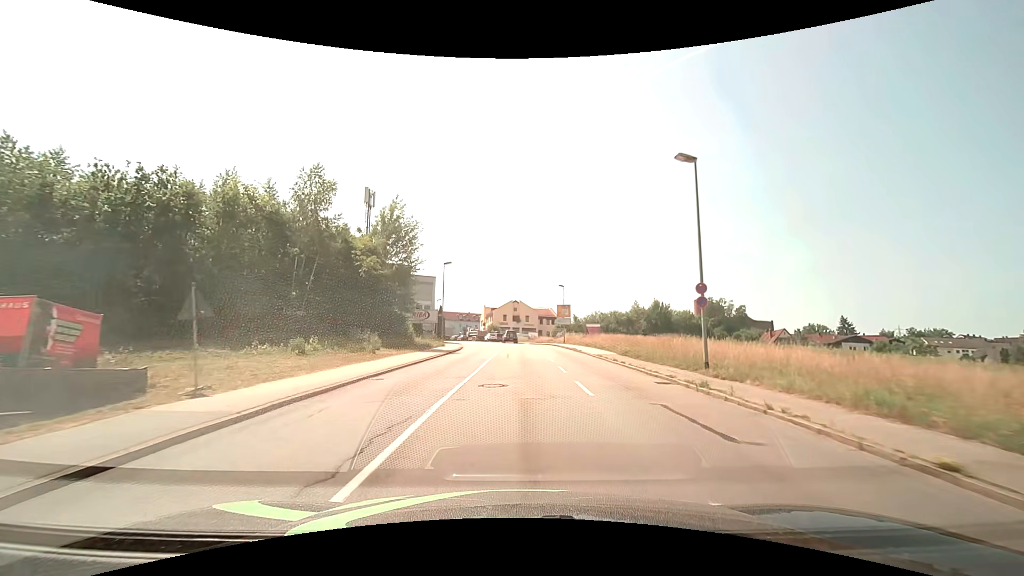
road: tertiary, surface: asphalt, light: Day
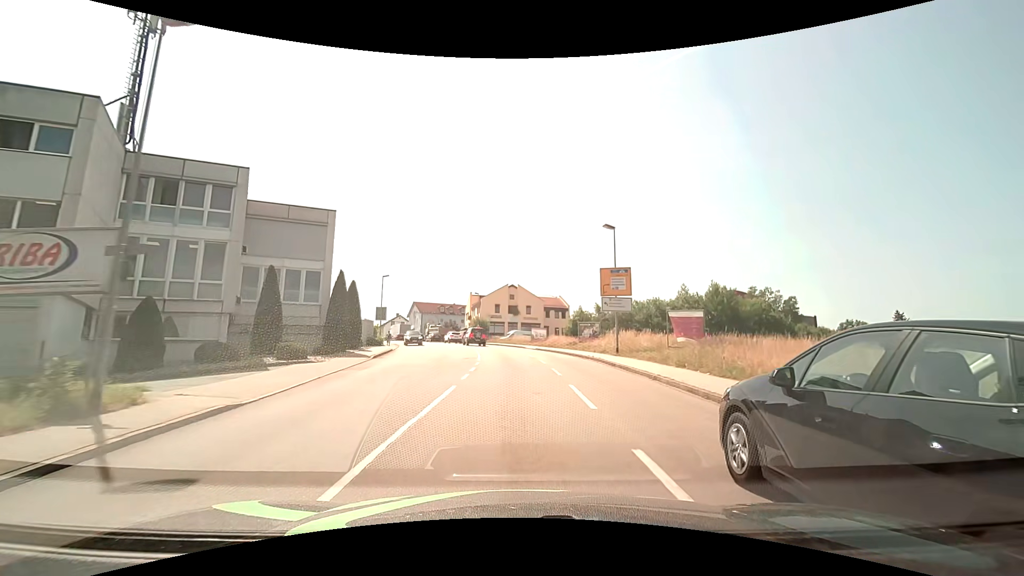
(+0.3, +38.3) m; +1°
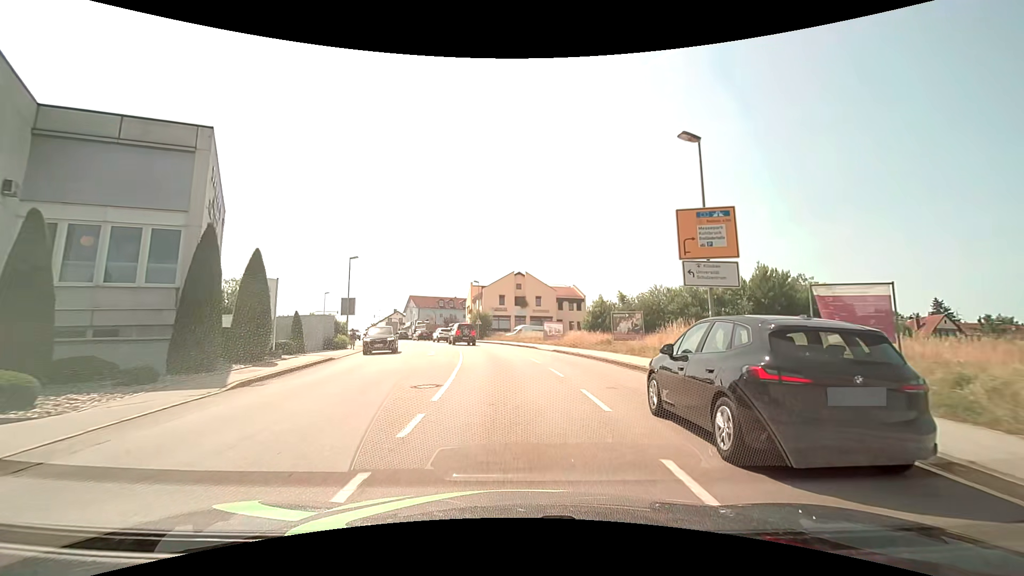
(-0.2, +13.7) m; -1°
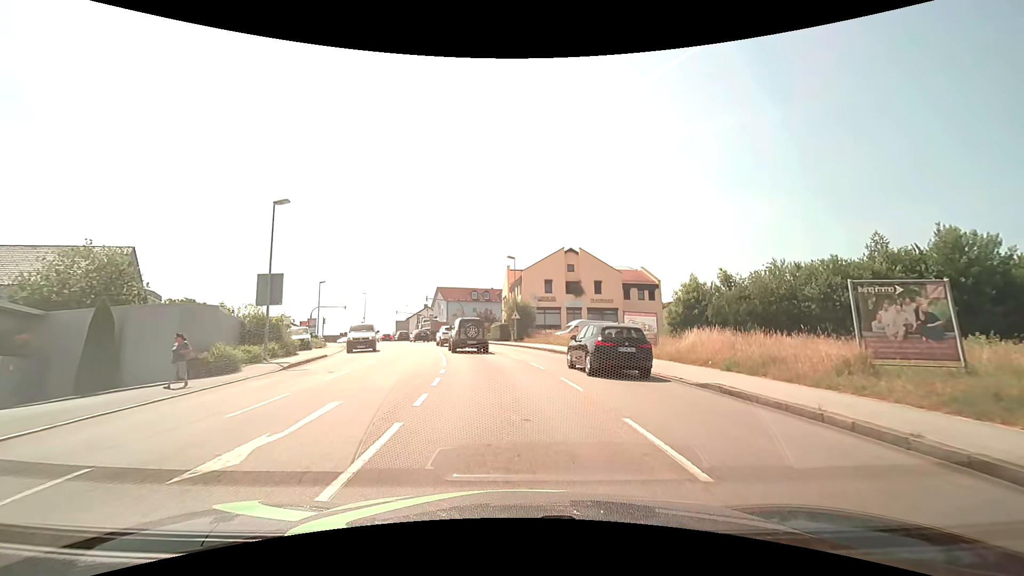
(-0.8, +21.1) m; -6°
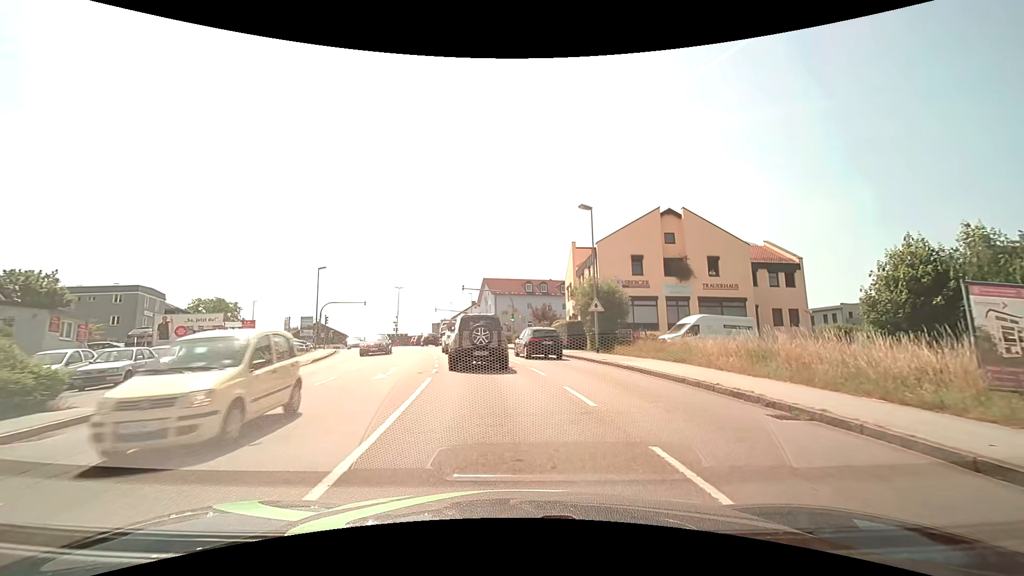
(-1.0, +19.5) m; -6°
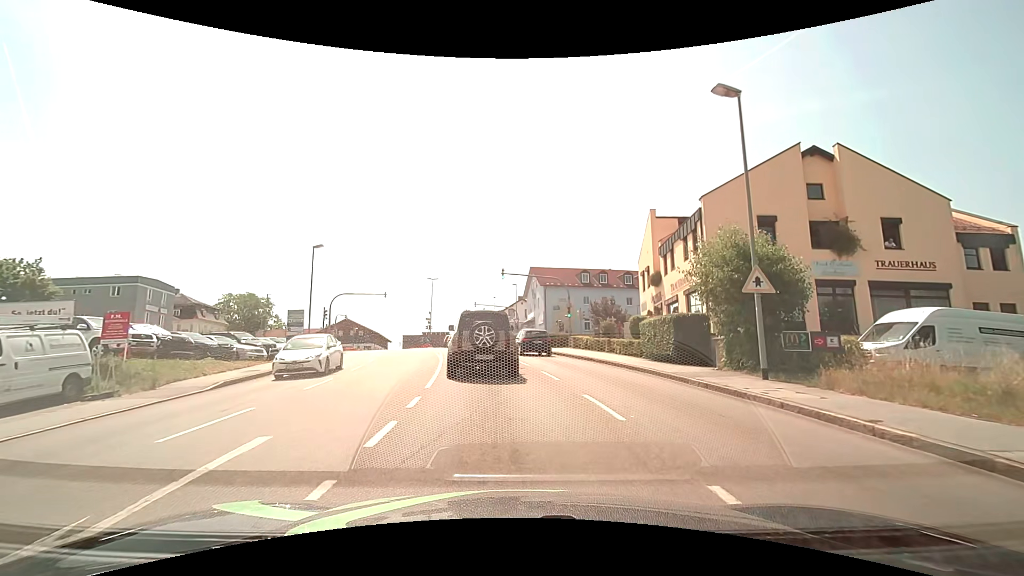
(-0.6, +13.3) m; -5°
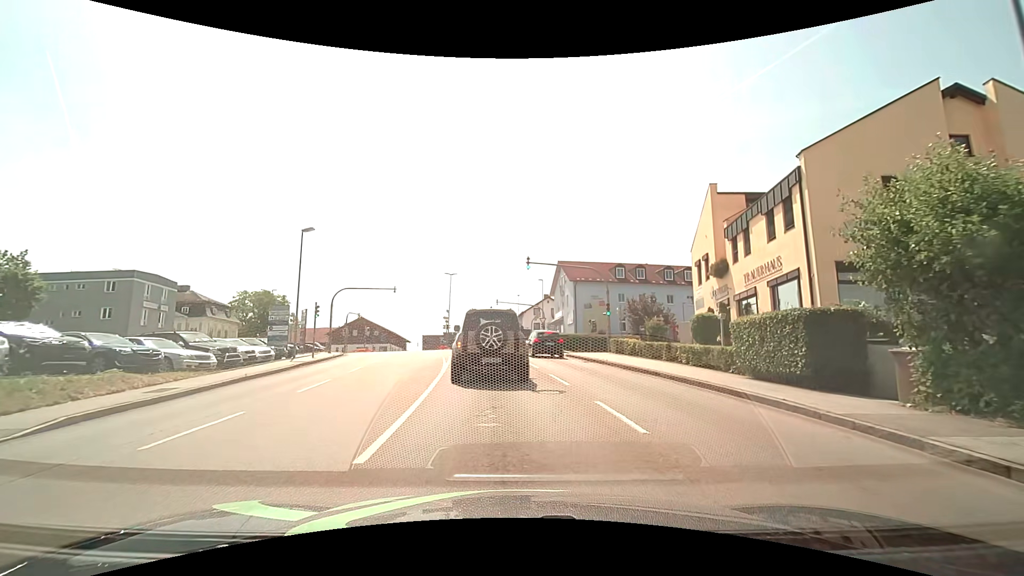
(-0.2, +6.8) m; -3°
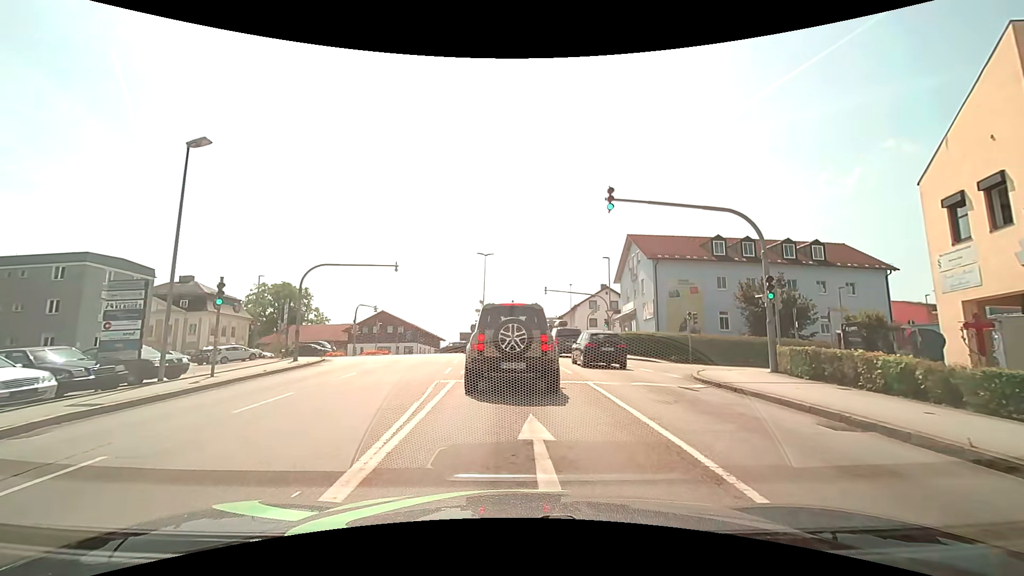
(-0.7, +15.5) m; -5°
(0, +10) (0, +20) (0, +30) (0, +40) (0, +50) (-2, +60) (-8, +67) (-18, +69) (-28, +69) (-38, +69) m
